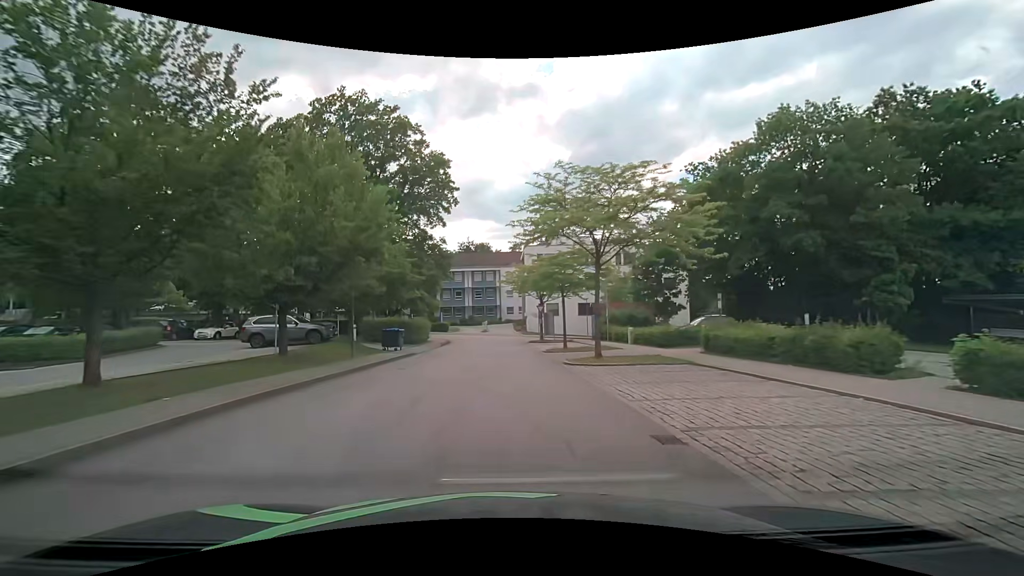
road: residential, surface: asphalt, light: Day
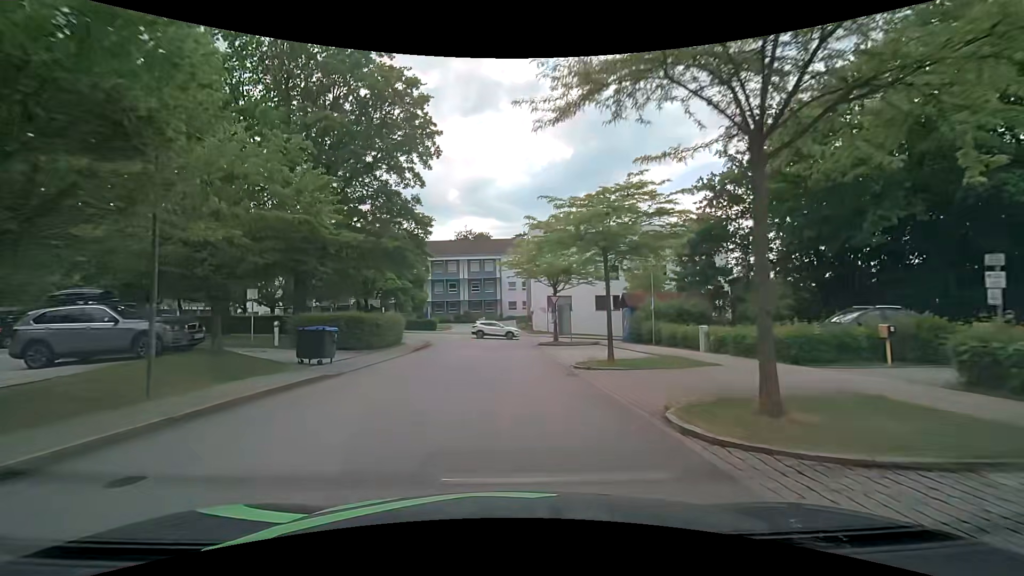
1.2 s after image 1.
(+0.1, +12.4) m; 0°
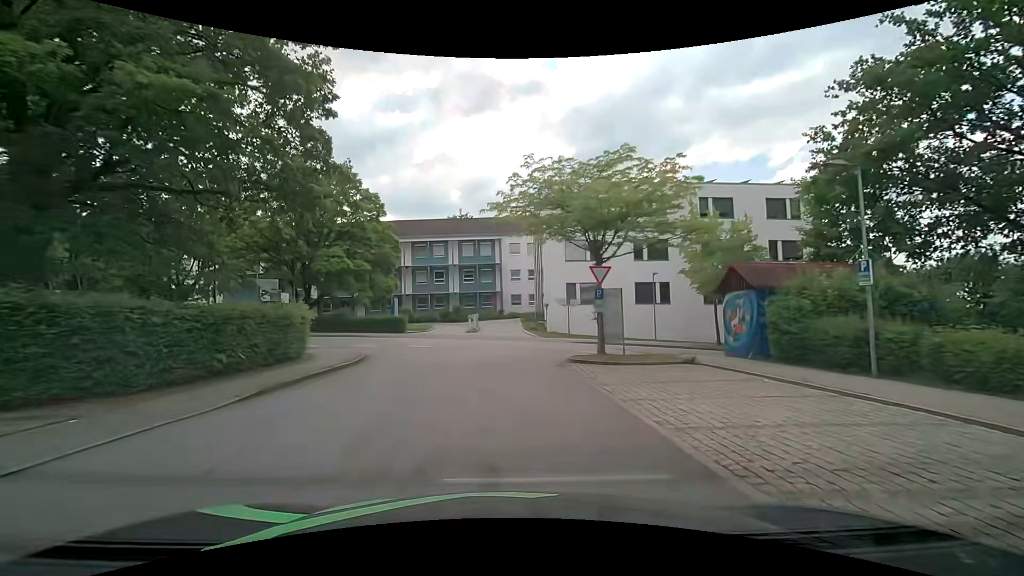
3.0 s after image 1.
(+0.1, +17.1) m; +1°
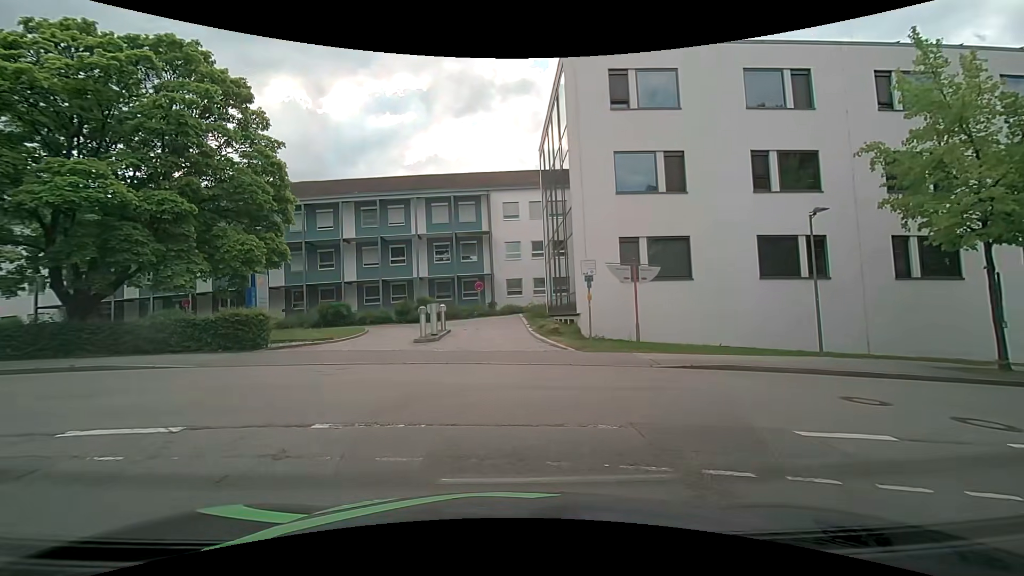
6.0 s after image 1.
(-0.2, +19.8) m; 0°
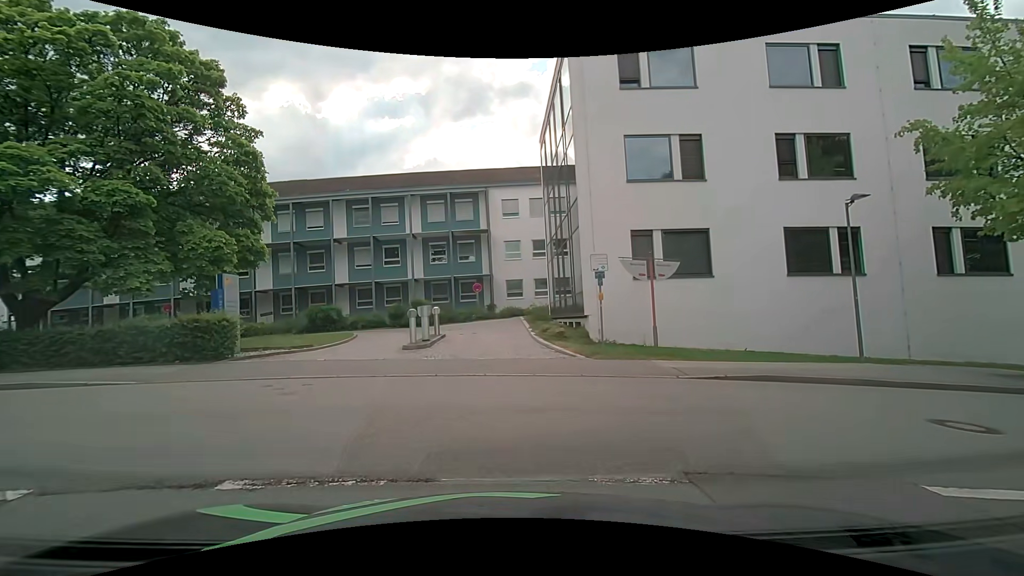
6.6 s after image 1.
(0.0, +1.8) m; +2°
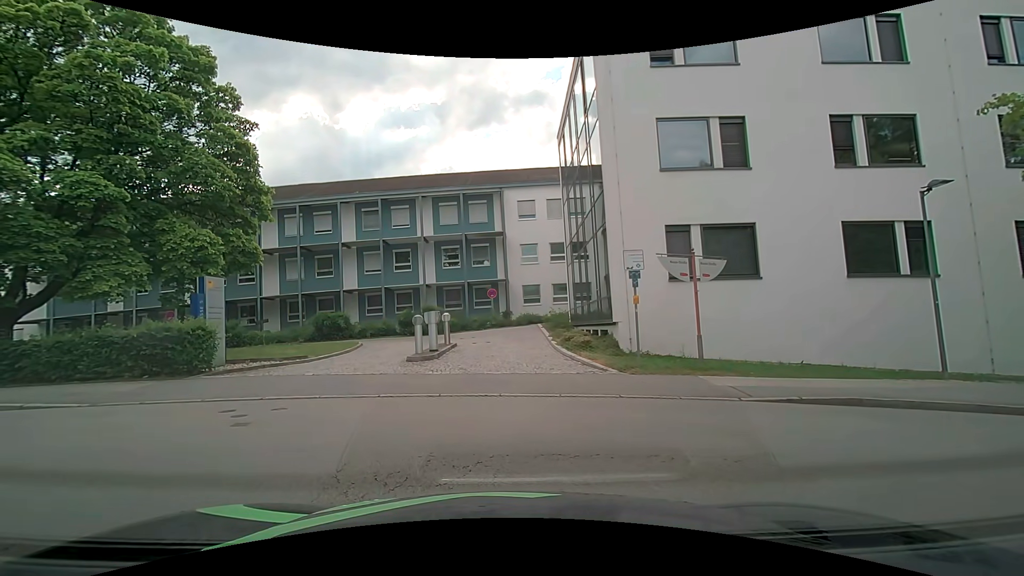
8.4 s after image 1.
(-0.1, +1.8) m; -4°
